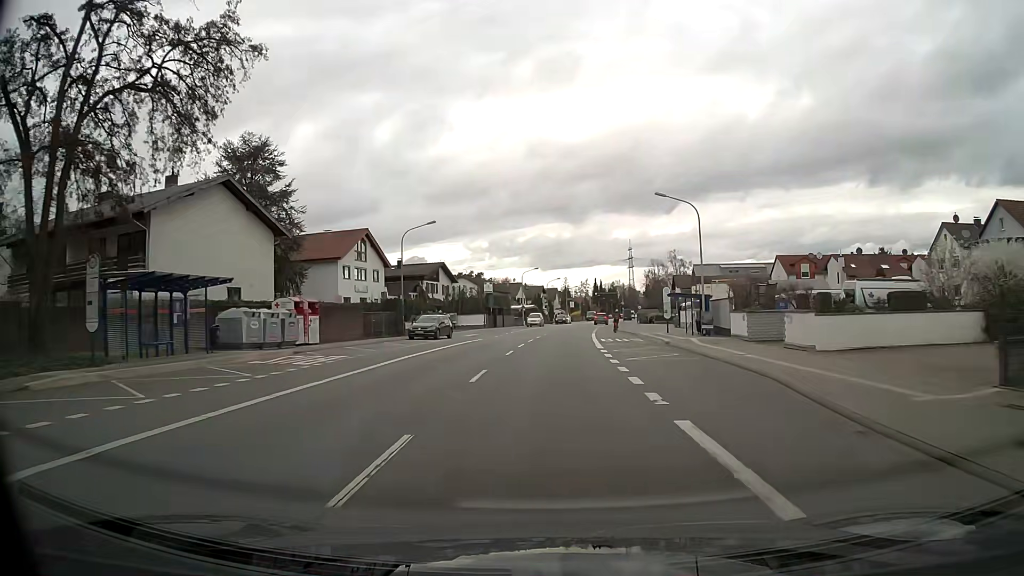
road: primary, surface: asphalt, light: Day
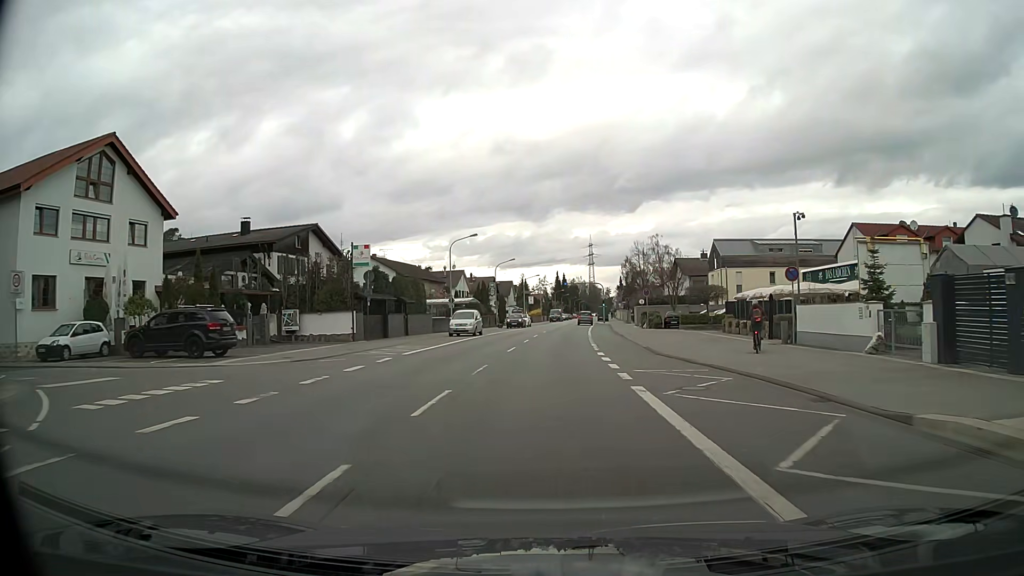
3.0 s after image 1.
(+1.2, +37.6) m; +4°
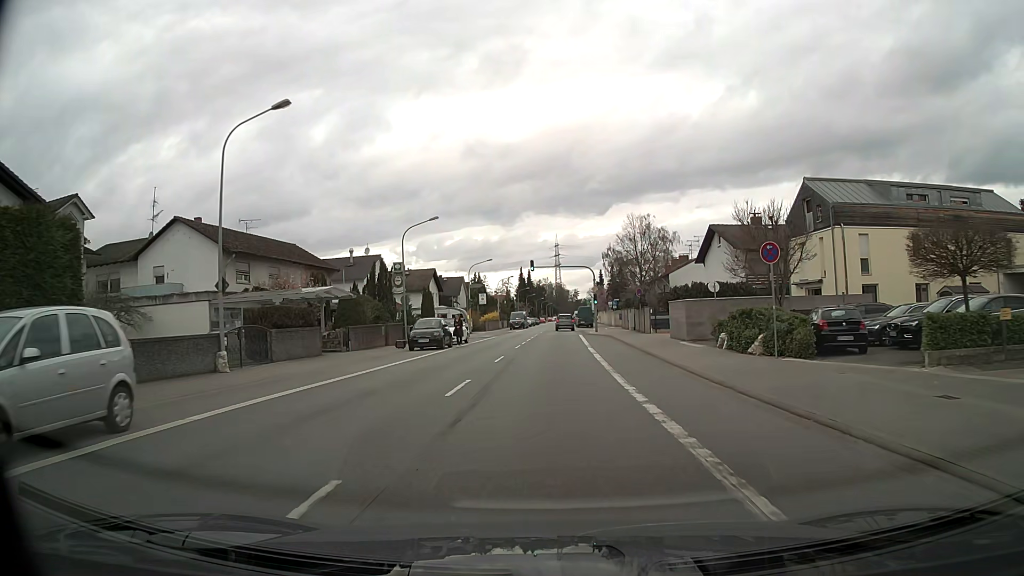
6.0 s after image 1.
(+1.0, +36.1) m; +3°
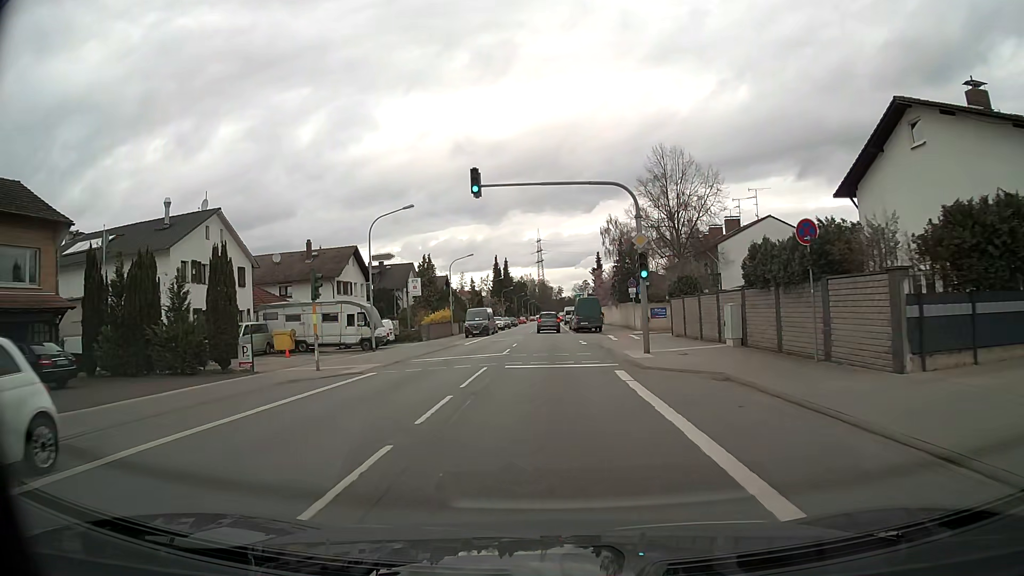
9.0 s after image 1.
(+0.6, +34.5) m; +1°
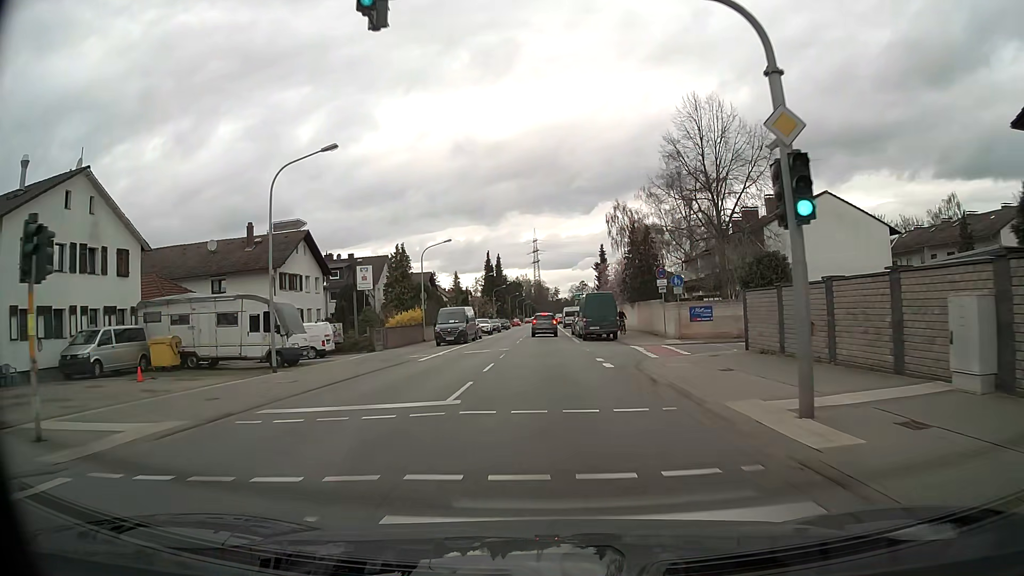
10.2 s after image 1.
(0.0, +13.4) m; 0°
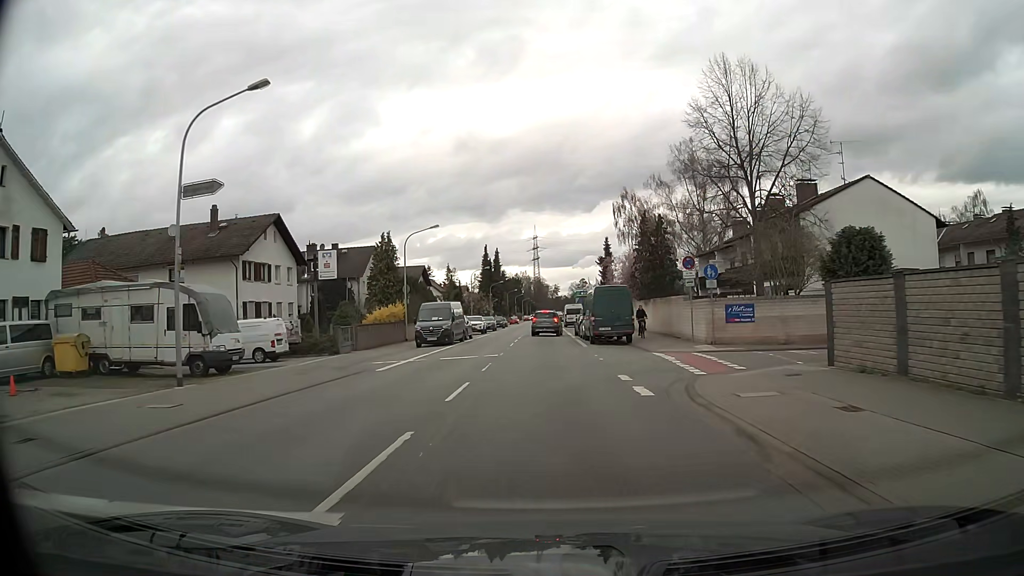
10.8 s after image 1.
(0.0, +6.5) m; 0°
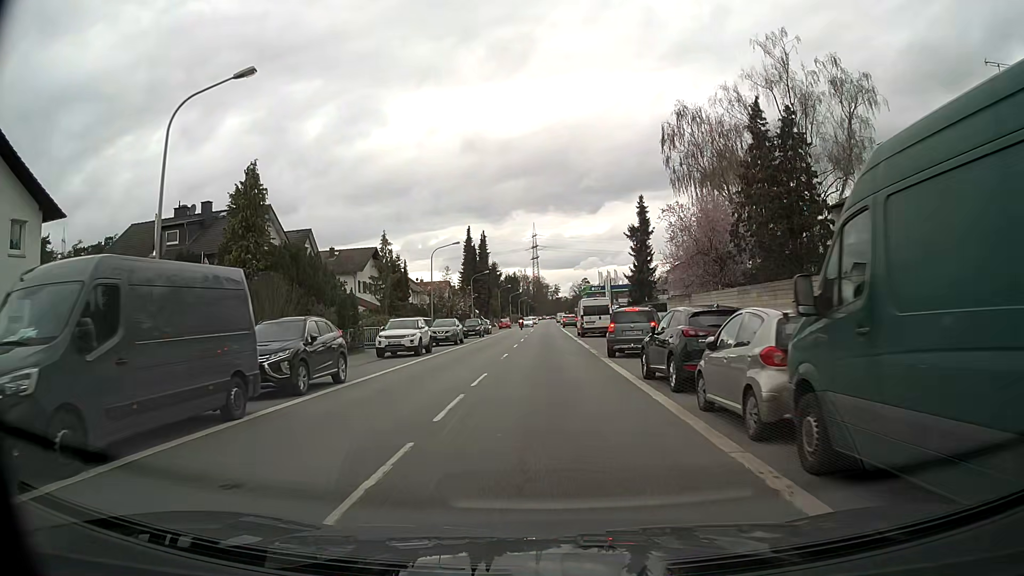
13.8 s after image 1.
(-0.2, +30.6) m; -1°
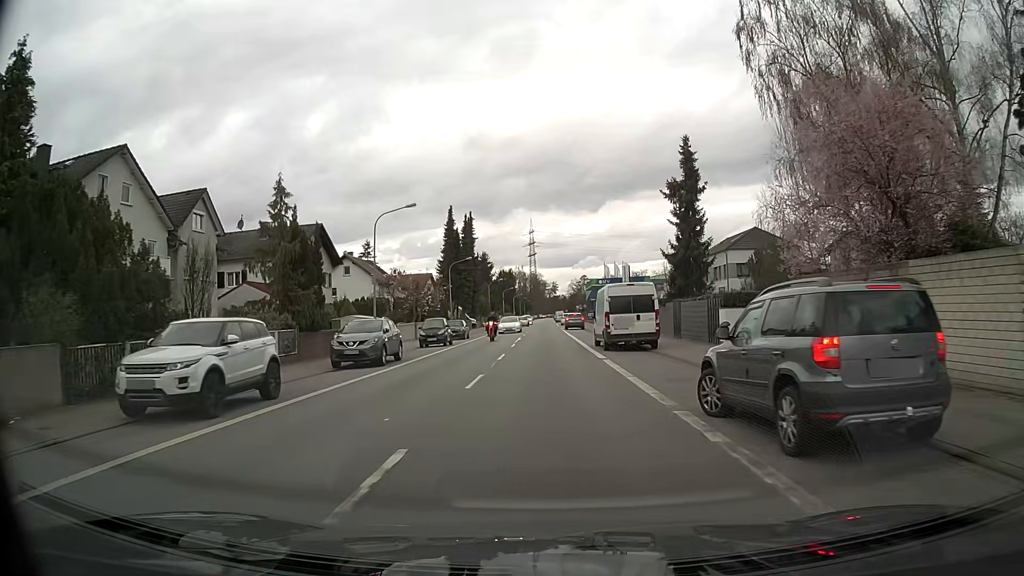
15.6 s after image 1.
(+0.2, +18.4) m; +1°
(0, +10) (0, +20) (0, +30) (0, +40) (0, +50) (0, +60) (0, +70) (-1, +80) (-1, +90) (0, +100) m
